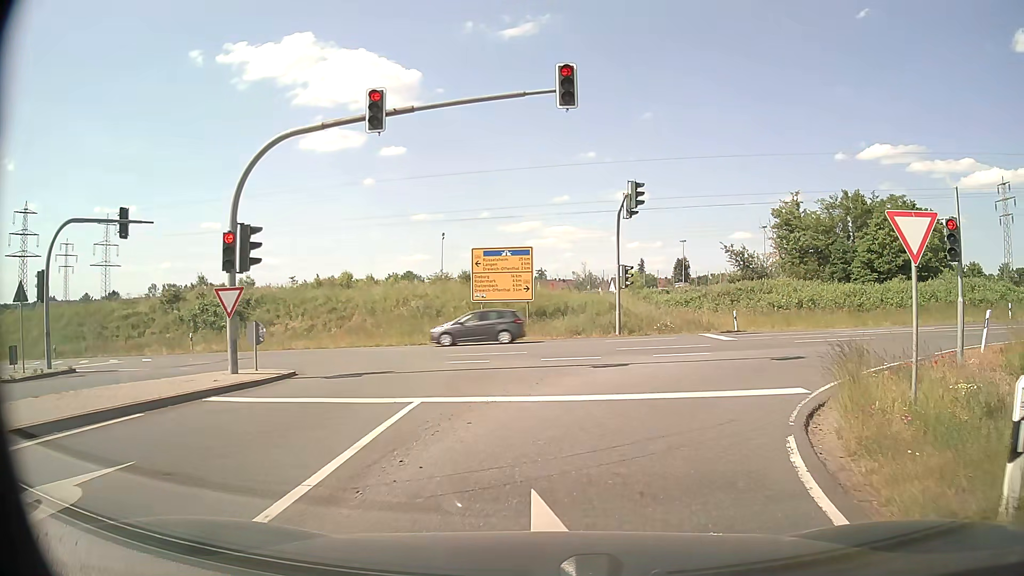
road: secondary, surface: asphalt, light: Day
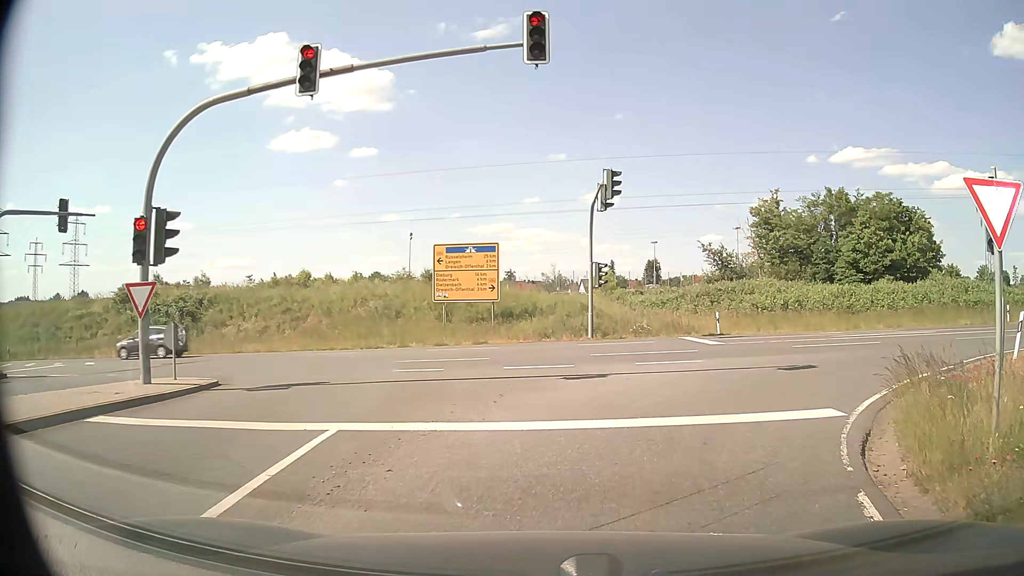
(+0.1, +2.5) m; +3°
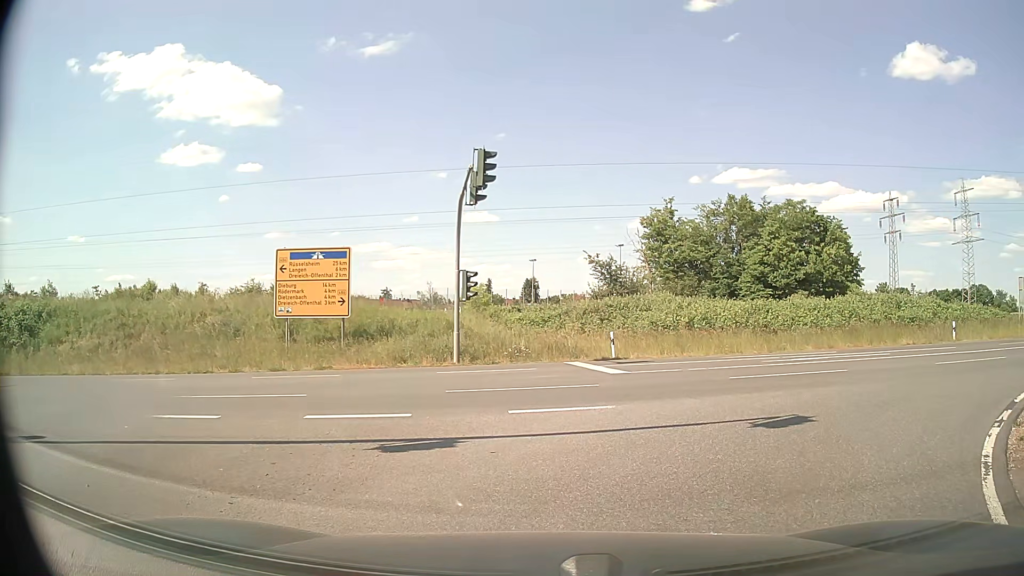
(+0.5, +5.4) m; +9°
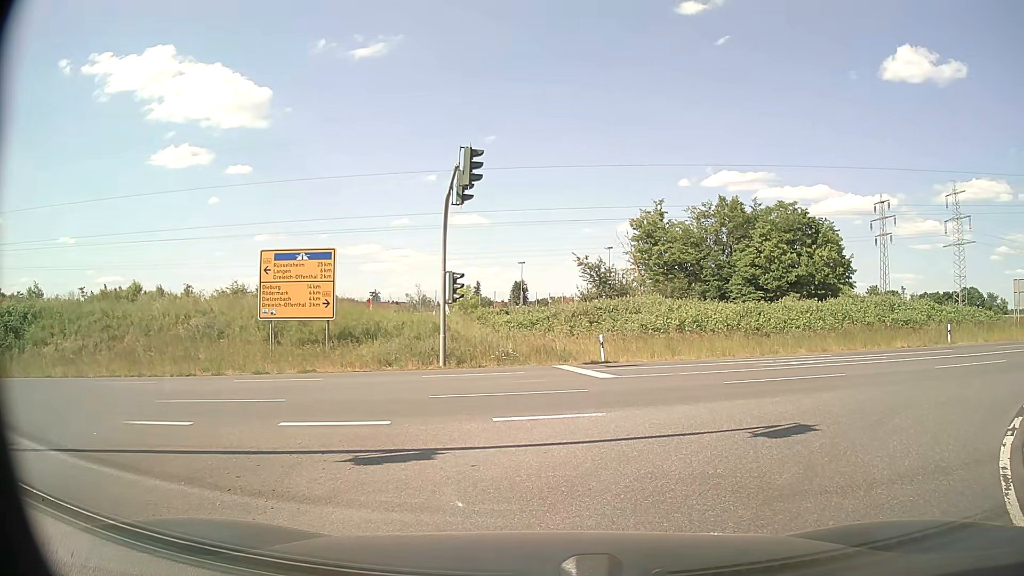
(0.0, +0.5) m; 0°
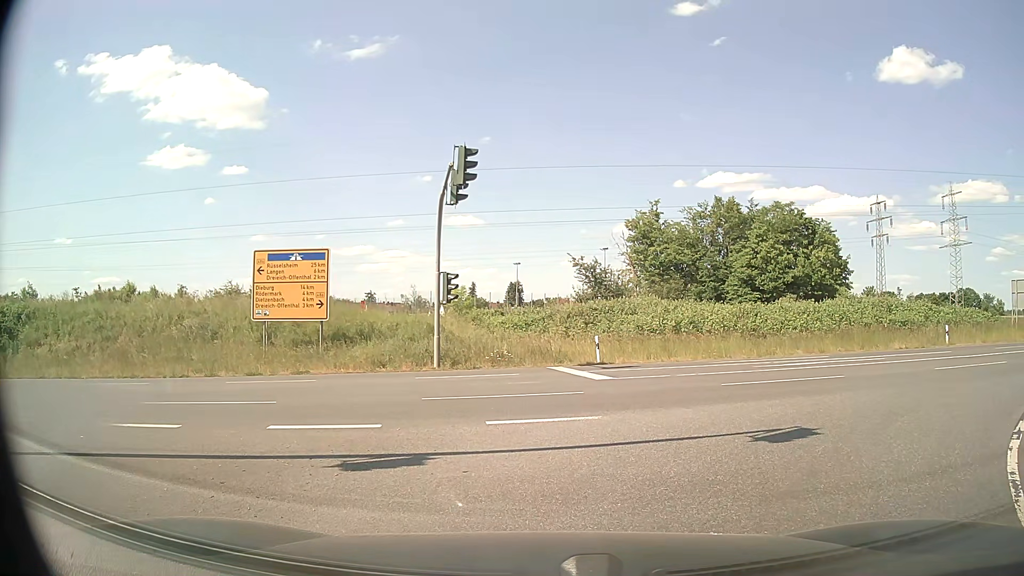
(0.0, +0.2) m; 0°
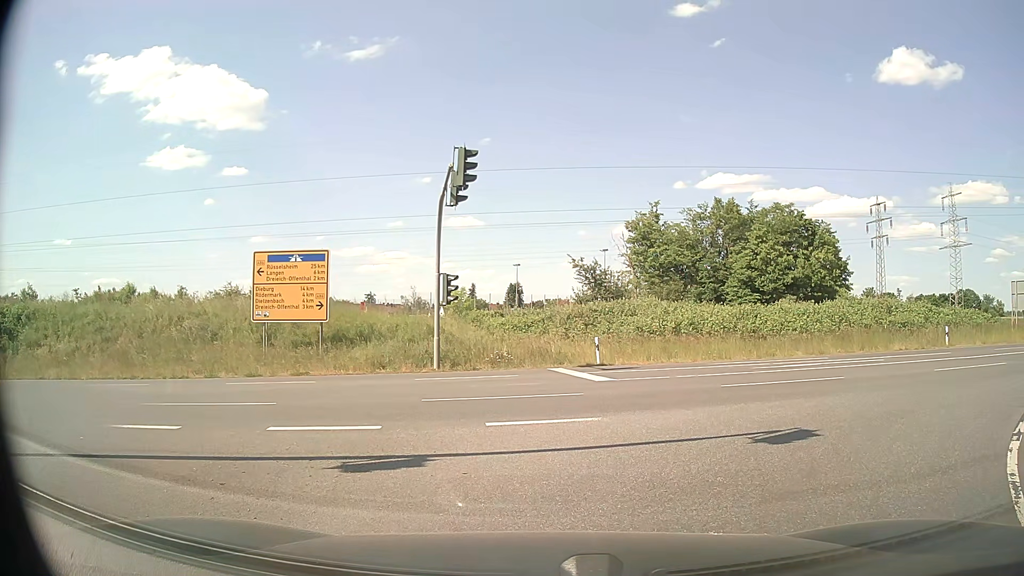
(0.0, +0.1) m; 0°
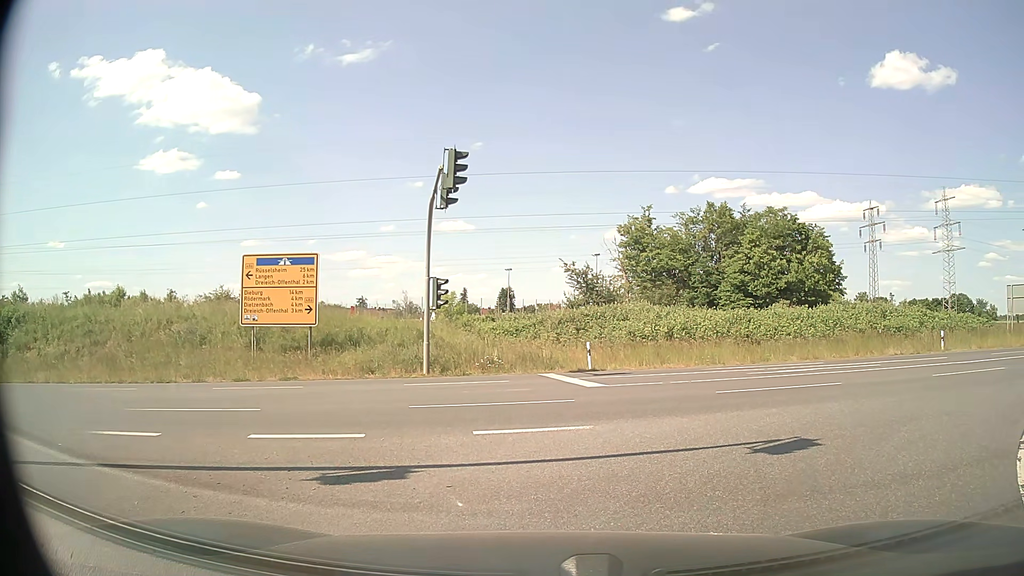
(0.0, +0.4) m; 0°
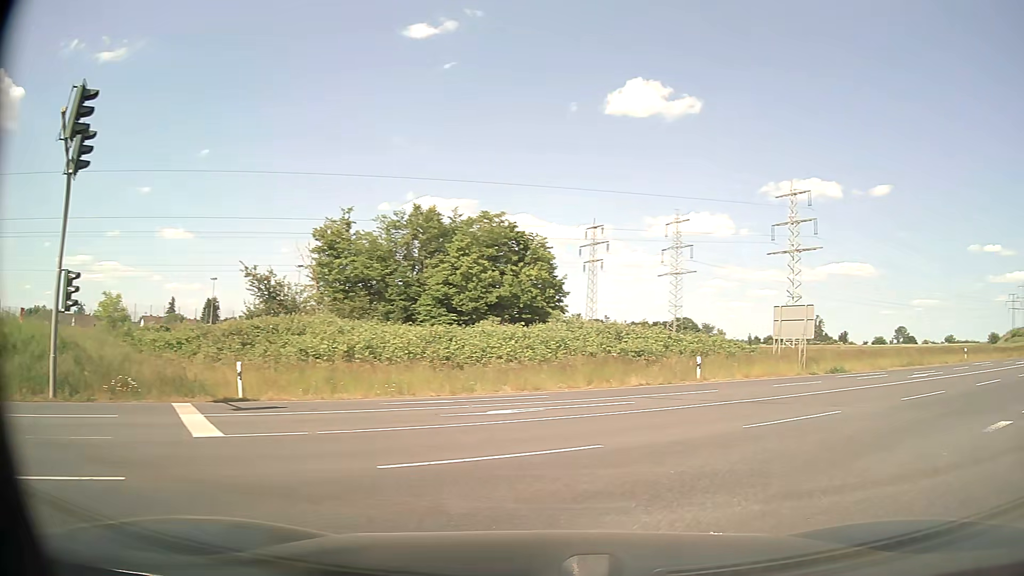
(+1.4, +6.4) m; +27°
(+3, +9) (+11, +15) (+20, +21) (+28, +26) (+37, +31) (+45, +36) (+54, +42) (+62, +47) (+71, +52) (+79, +58) m
